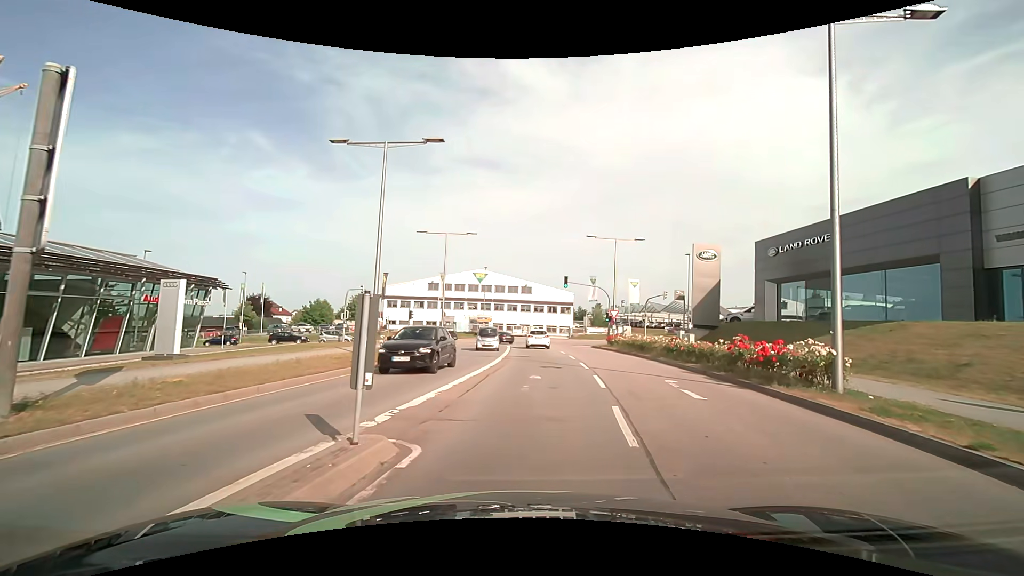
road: secondary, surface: asphalt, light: Day
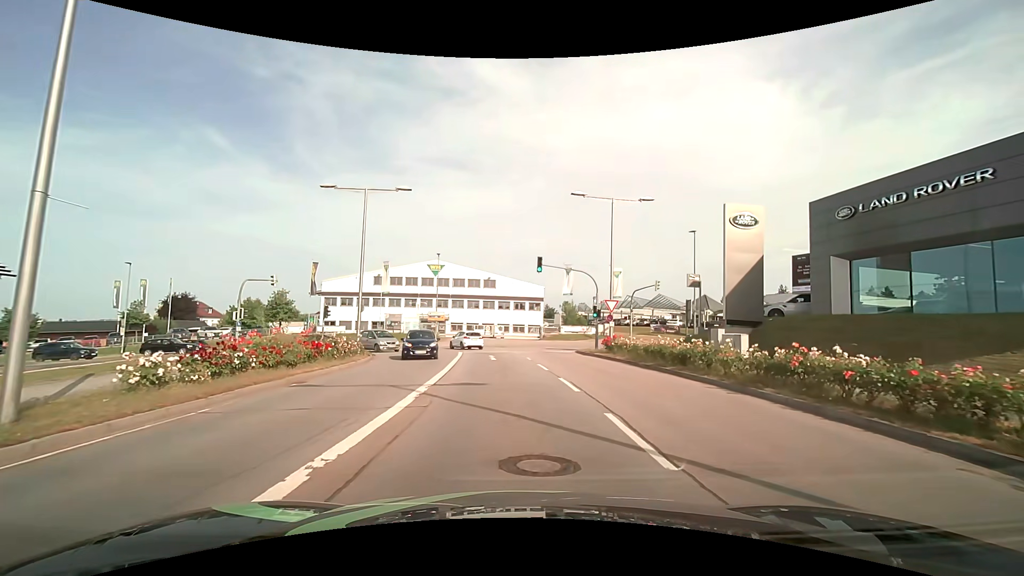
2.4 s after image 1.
(+0.6, +13.0) m; +4°
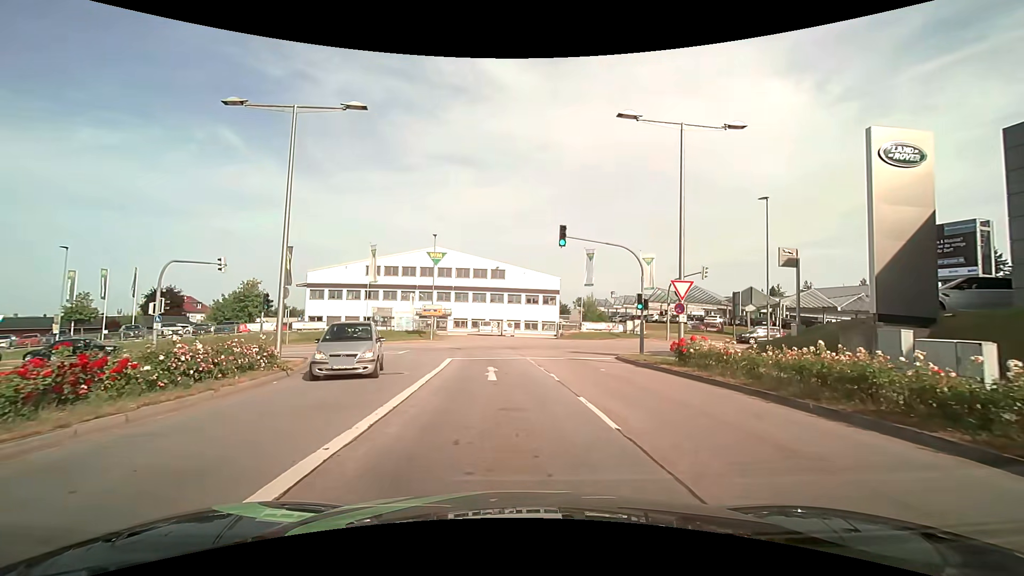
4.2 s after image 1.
(-0.1, +10.2) m; -1°
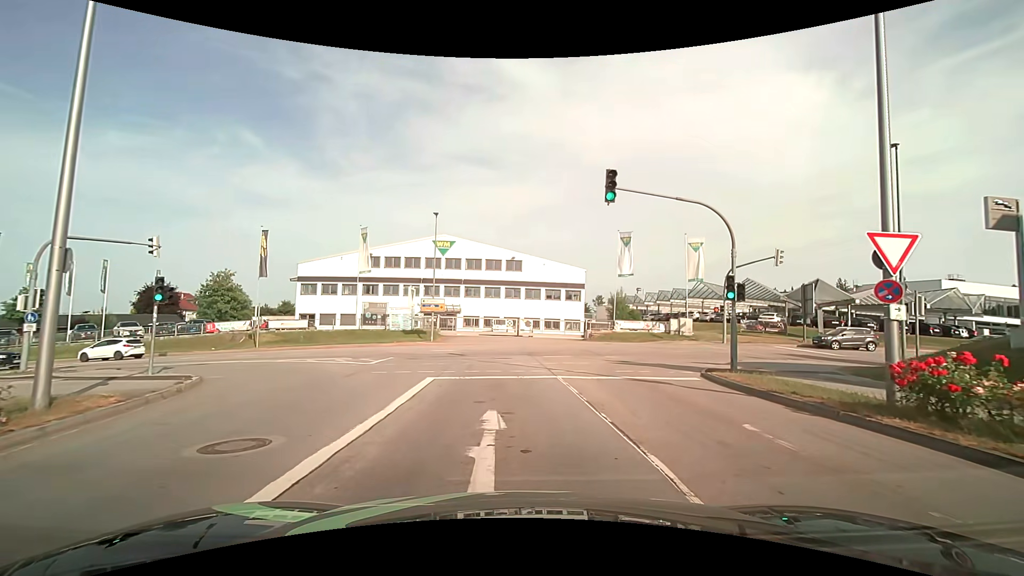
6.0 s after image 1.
(-0.1, +9.0) m; -2°
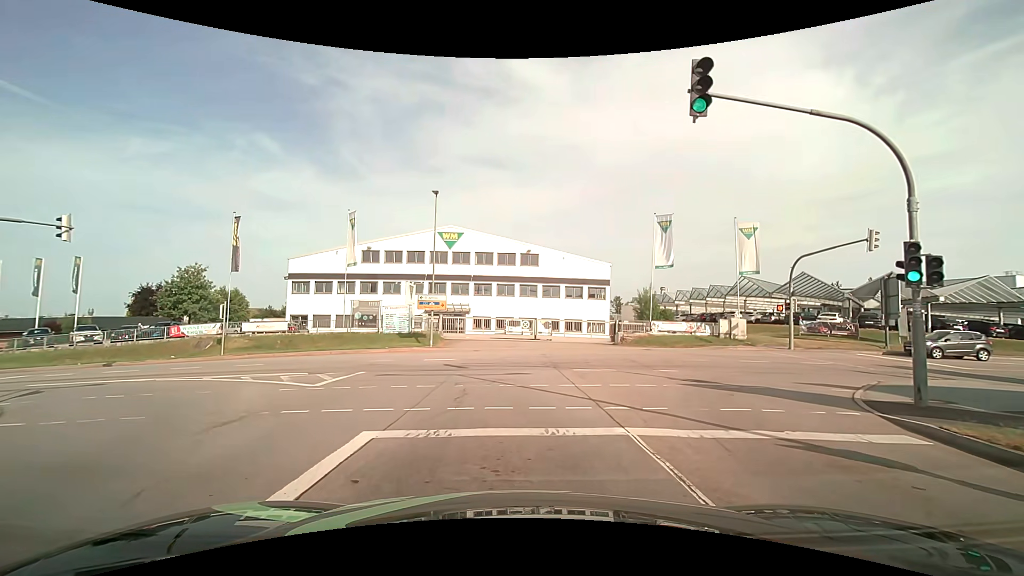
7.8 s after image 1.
(-0.1, +7.1) m; -1°
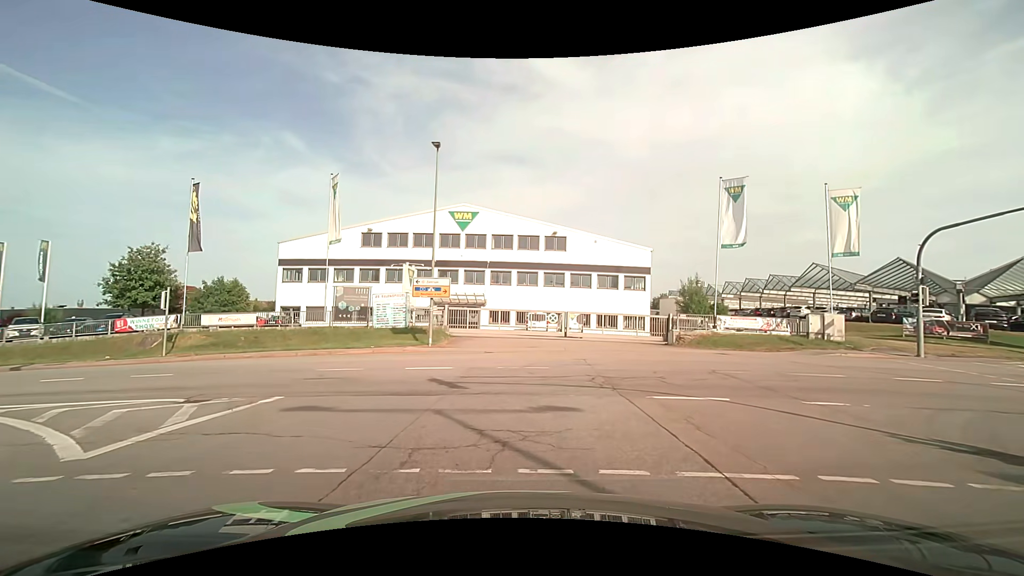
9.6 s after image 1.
(-0.2, +8.0) m; -2°
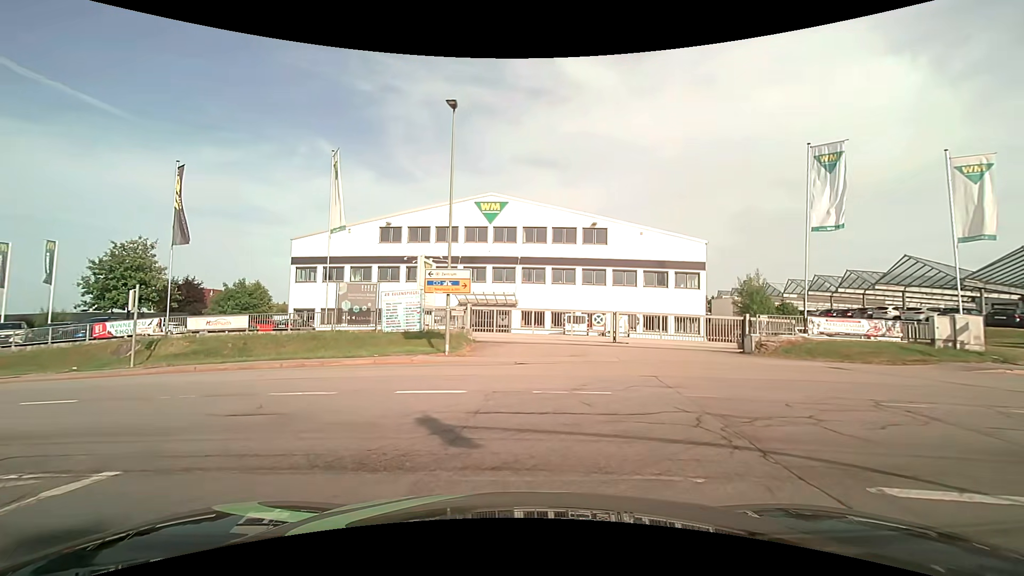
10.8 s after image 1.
(-0.1, +5.3) m; -3°
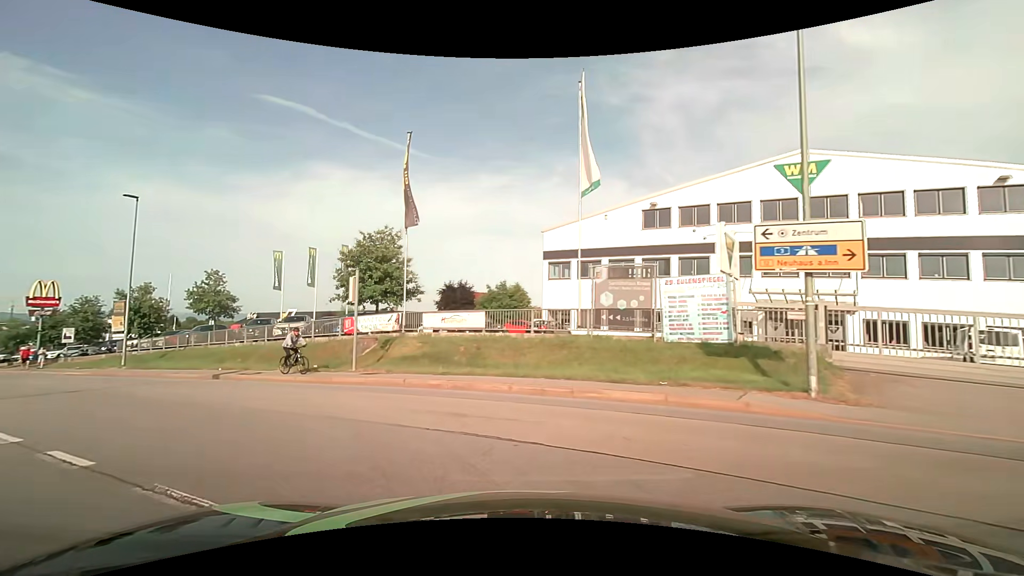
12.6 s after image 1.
(-2.3, +8.9) m; -29°
(-2, +10) (-9, +17) (-17, +22) (-26, +28) (-34, +33) (-43, +39) (-51, +44) (-59, +50) (-68, +55) (-76, +61) m
